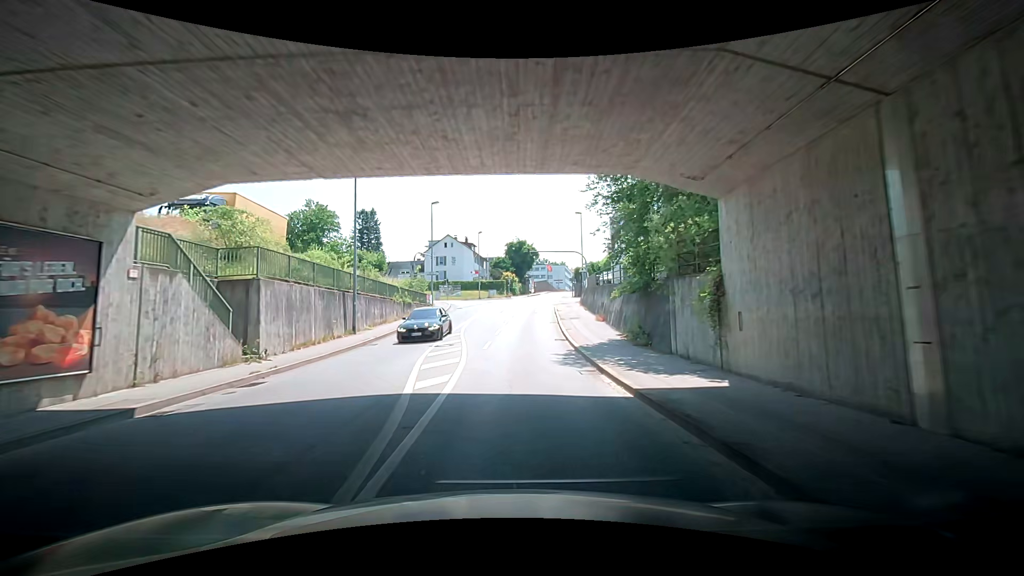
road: tertiary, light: Day
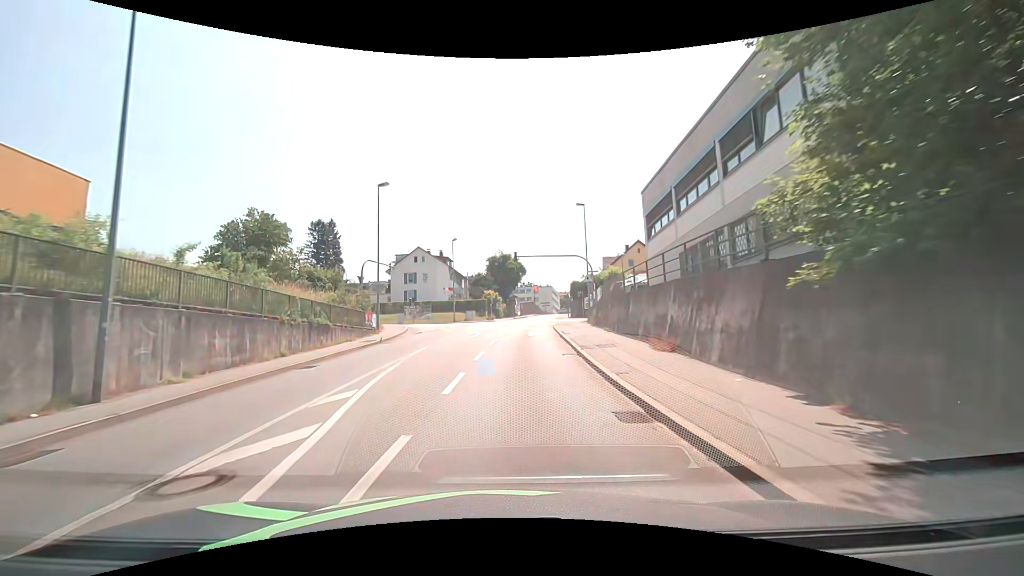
(+1.6, +14.6) m; +4°
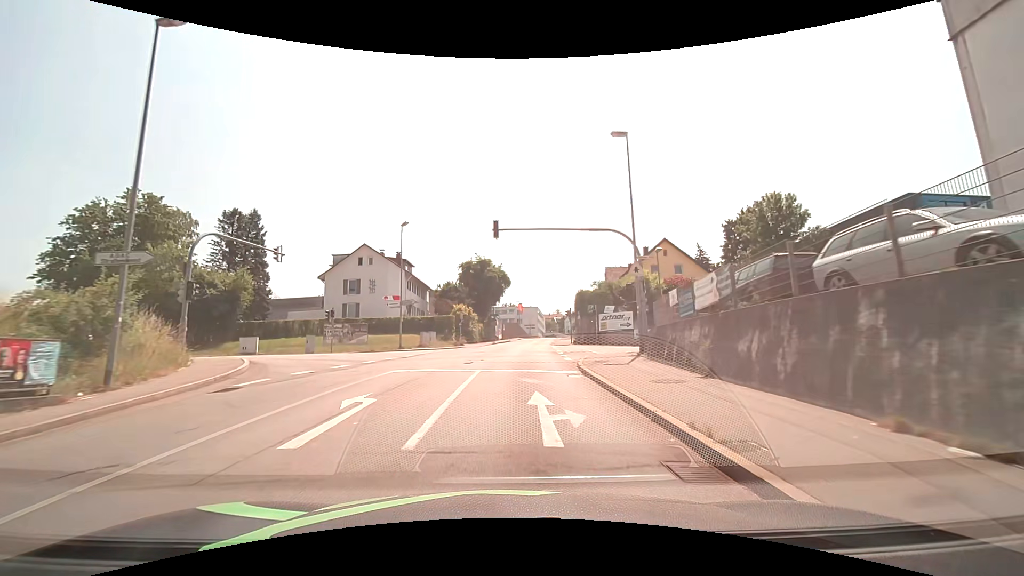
(-0.2, +21.1) m; 0°
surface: asphalt
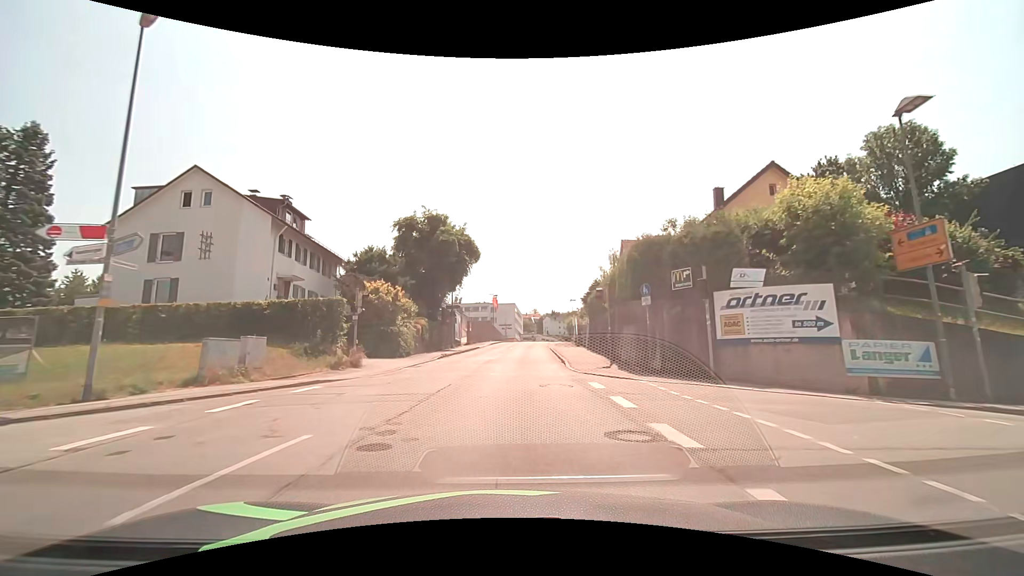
(+0.6, +27.3) m; +3°
(0, +10) (0, +20) (+1, +30) (+1, +40) (+2, +50) (+2, +60) (+3, +70) (+4, +80) (+6, +90) (+7, +100) m
